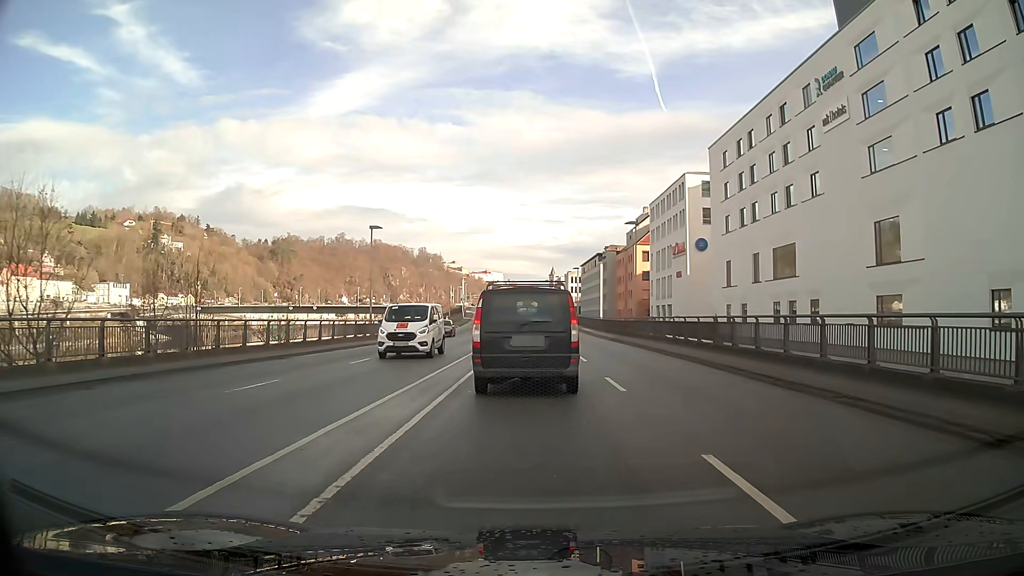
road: primary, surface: asphalt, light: Day
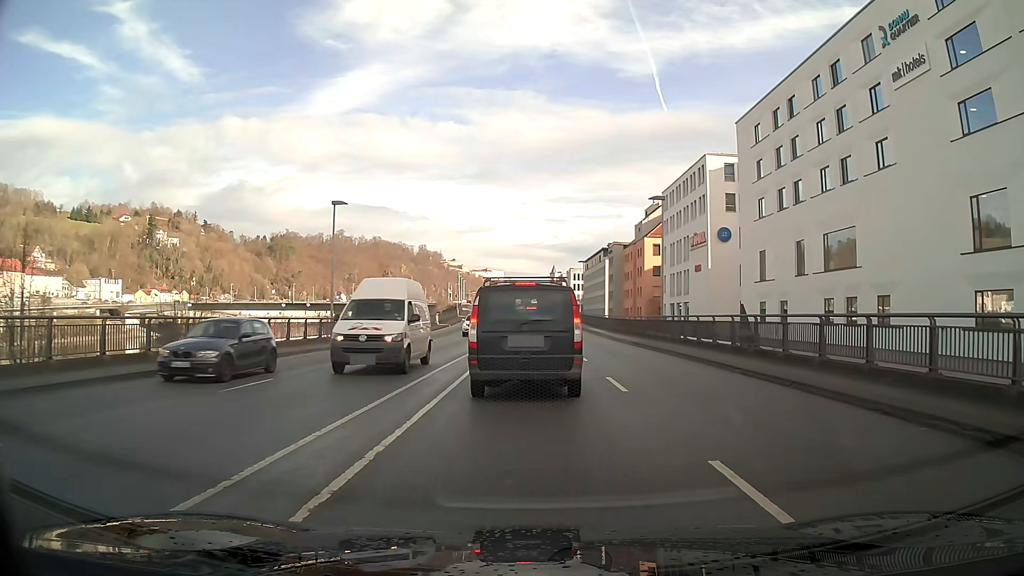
(0.0, +9.4) m; 0°
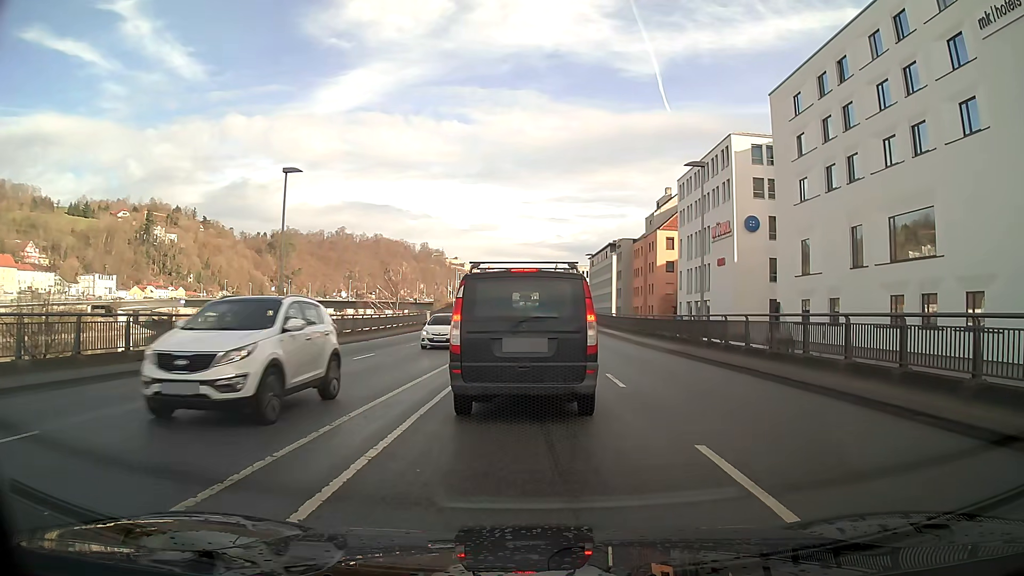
(0.0, +8.2) m; 0°
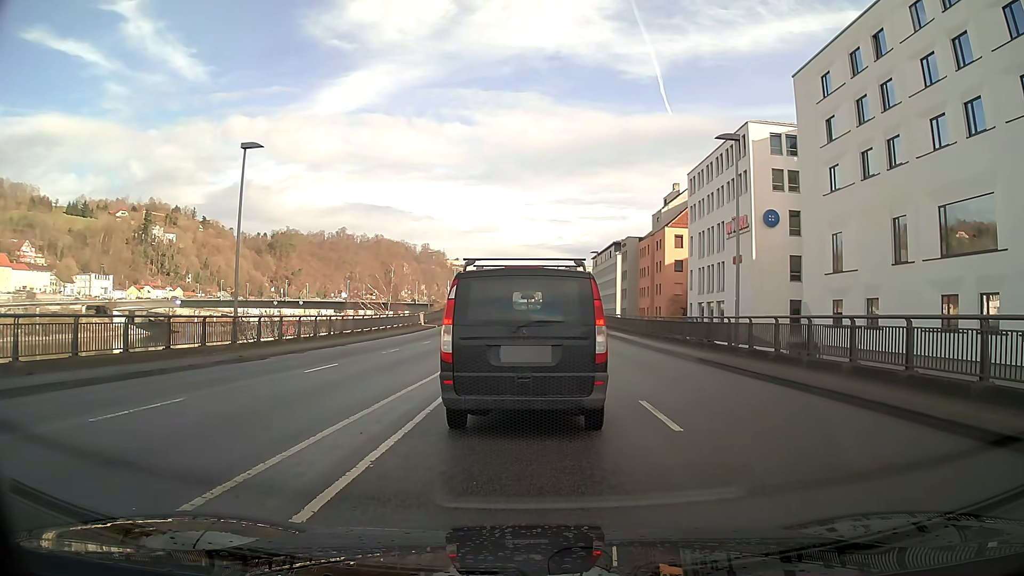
(0.0, +4.7) m; -1°
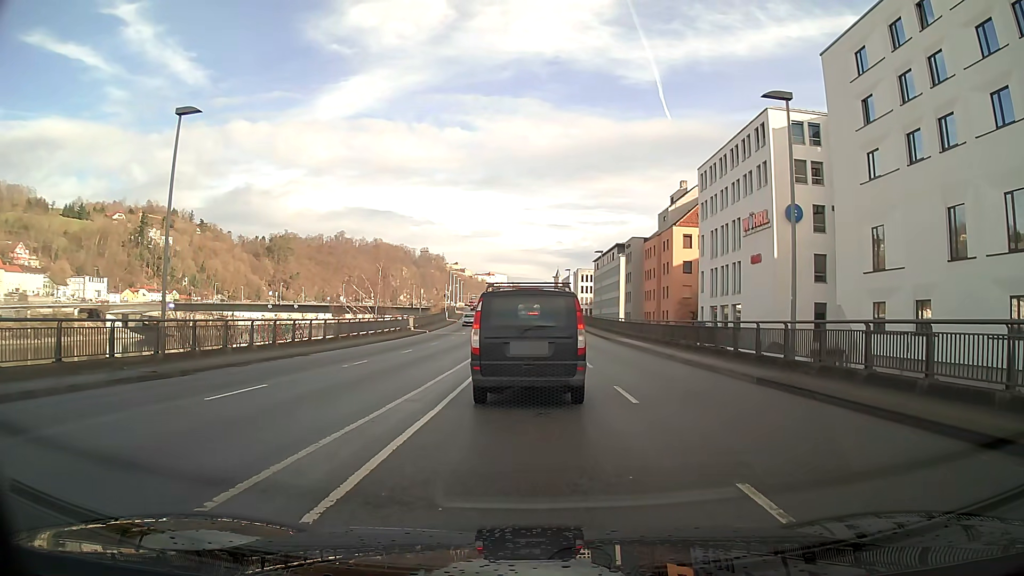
(0.0, +5.7) m; 0°
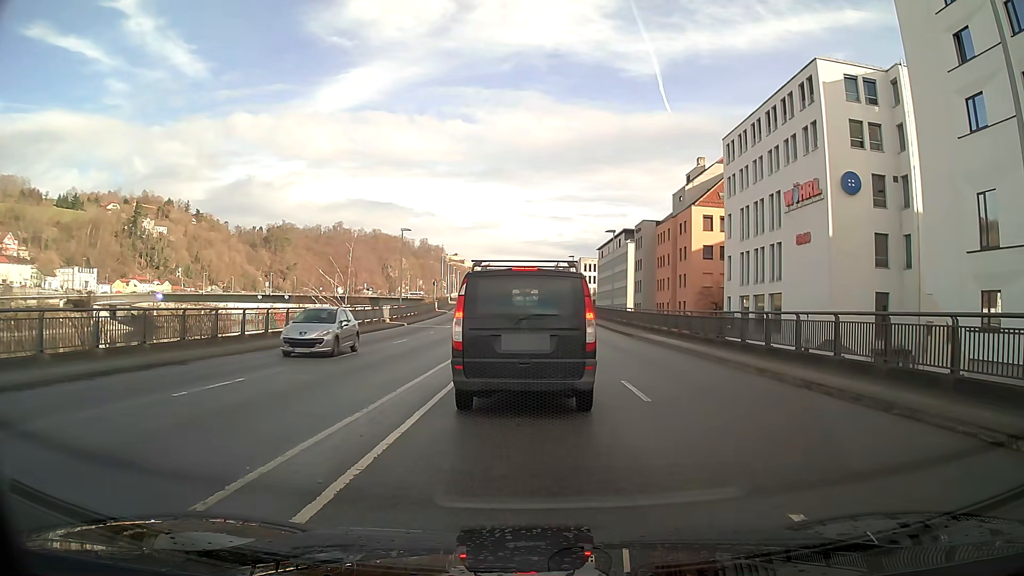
(0.0, +10.3) m; 0°
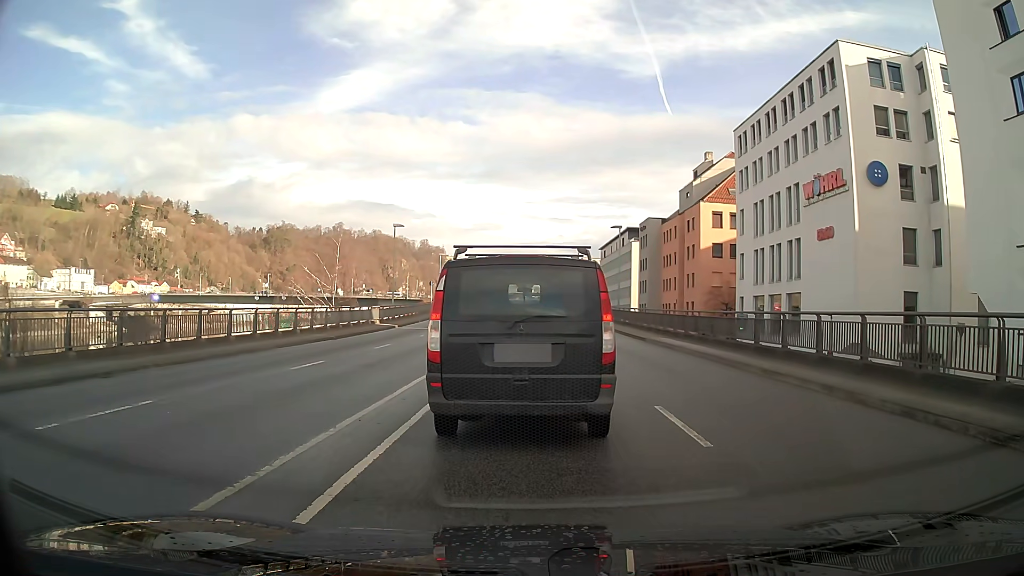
(0.0, +3.4) m; 0°
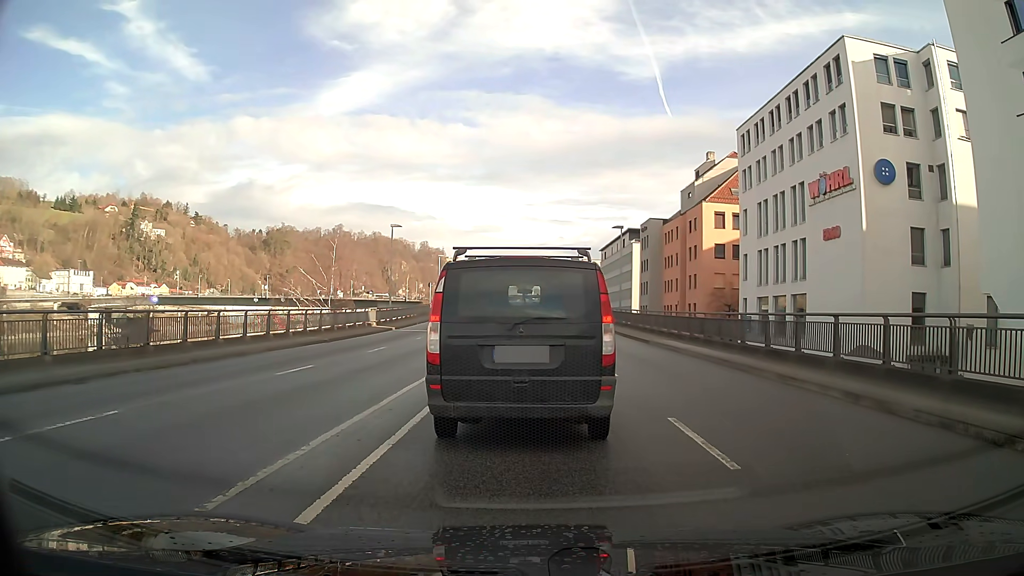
(0.0, +0.9) m; 0°
